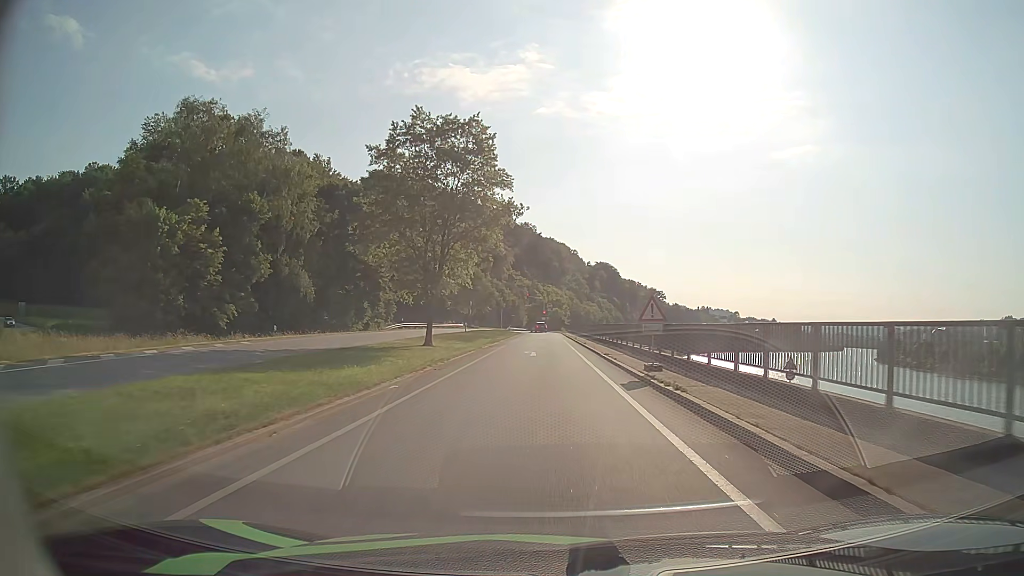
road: primary_link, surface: asphalt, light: Day
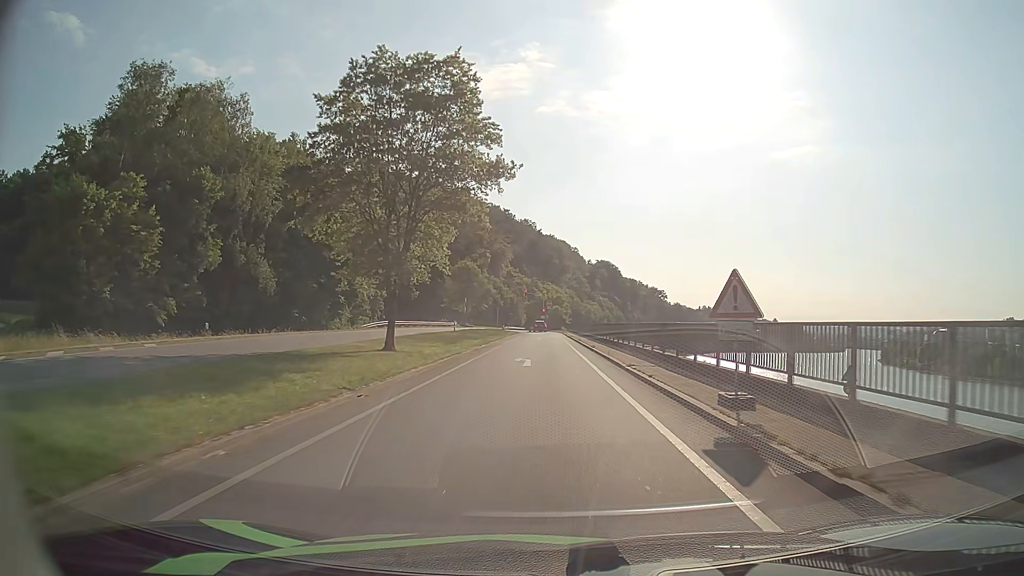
(0.0, +8.2) m; 0°
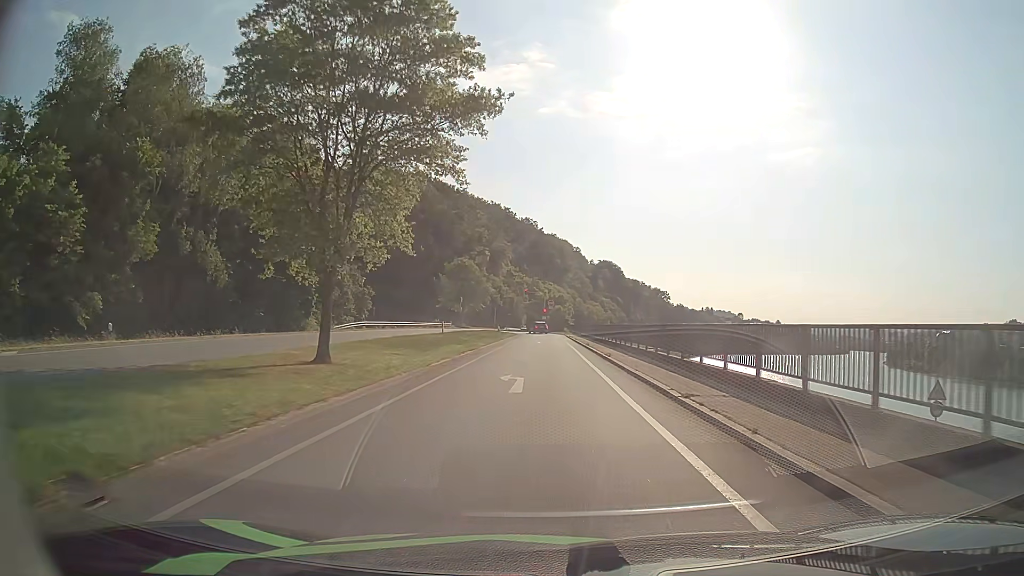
(0.0, +7.8) m; 0°
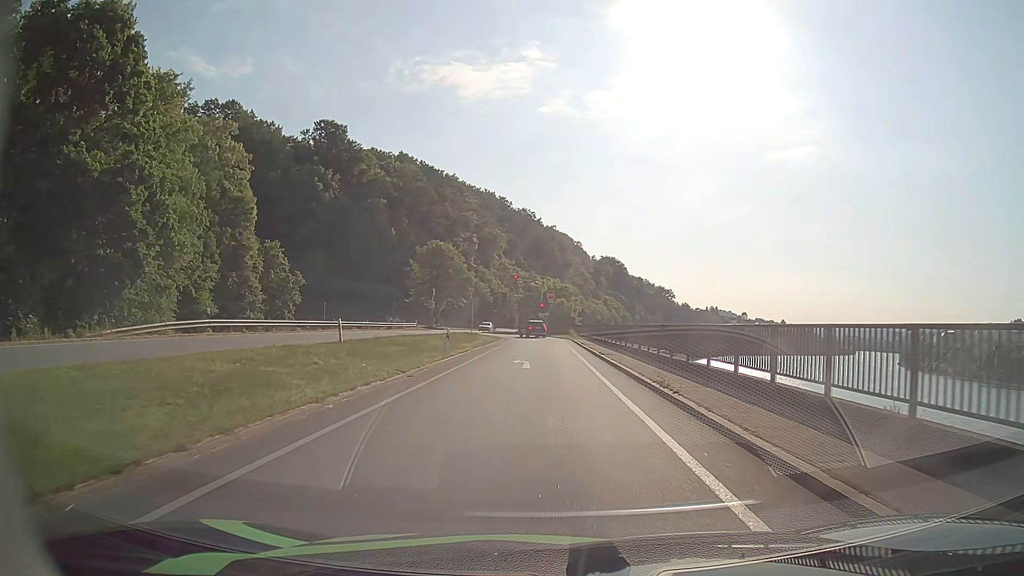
(0.0, +27.3) m; 0°
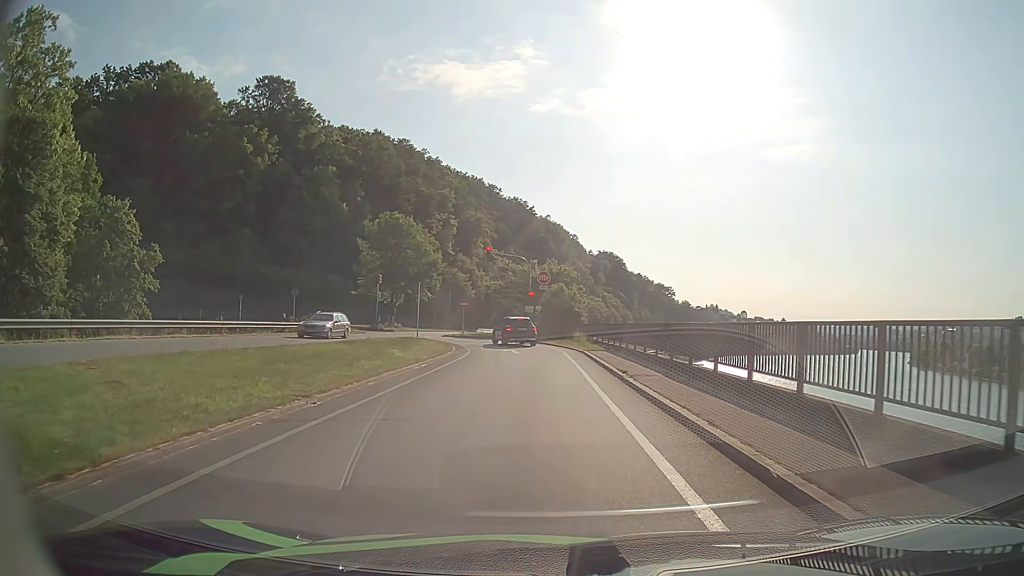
(+0.1, +25.9) m; 0°
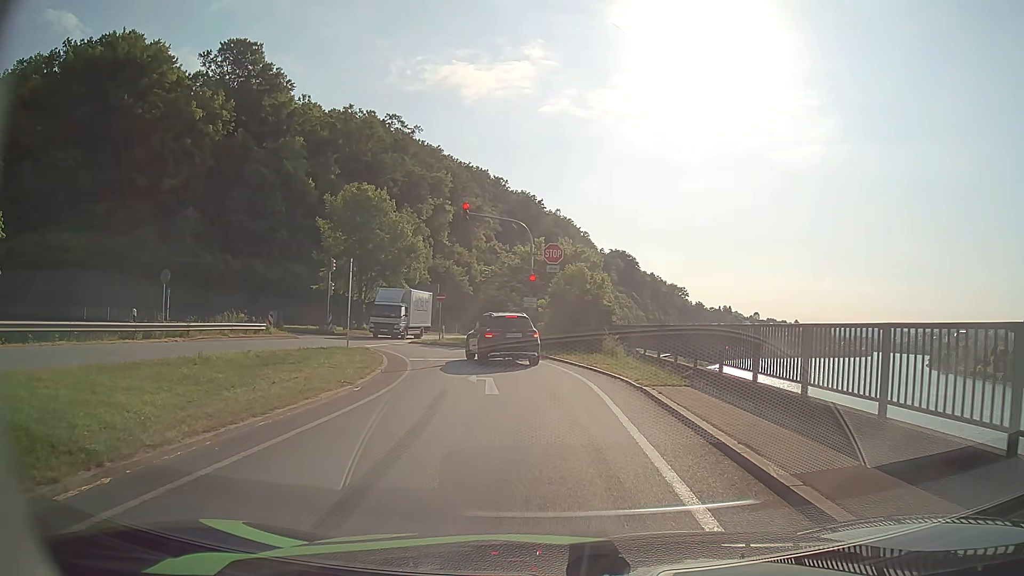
(-0.2, +16.5) m; -1°
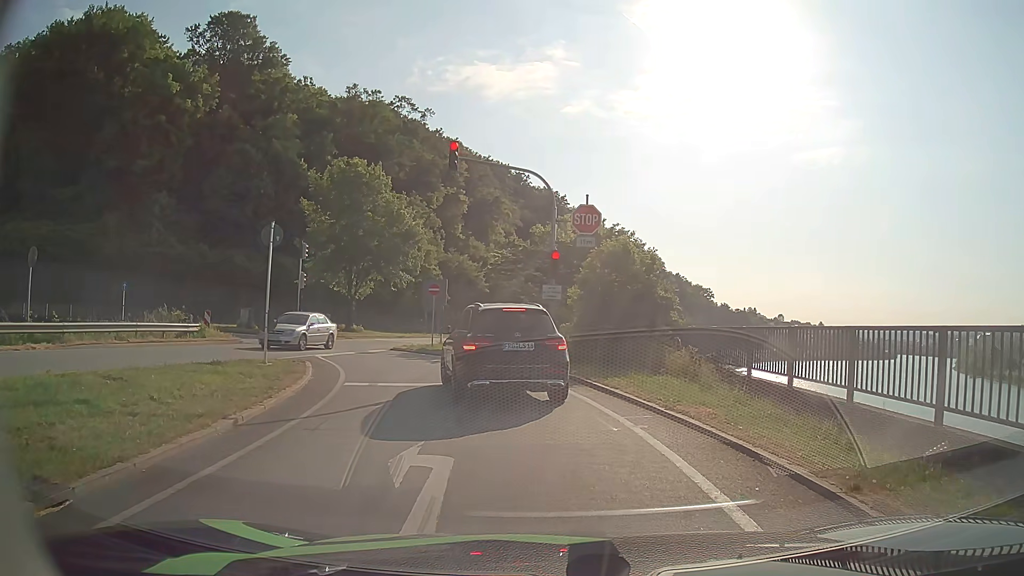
(-0.1, +9.9) m; -1°
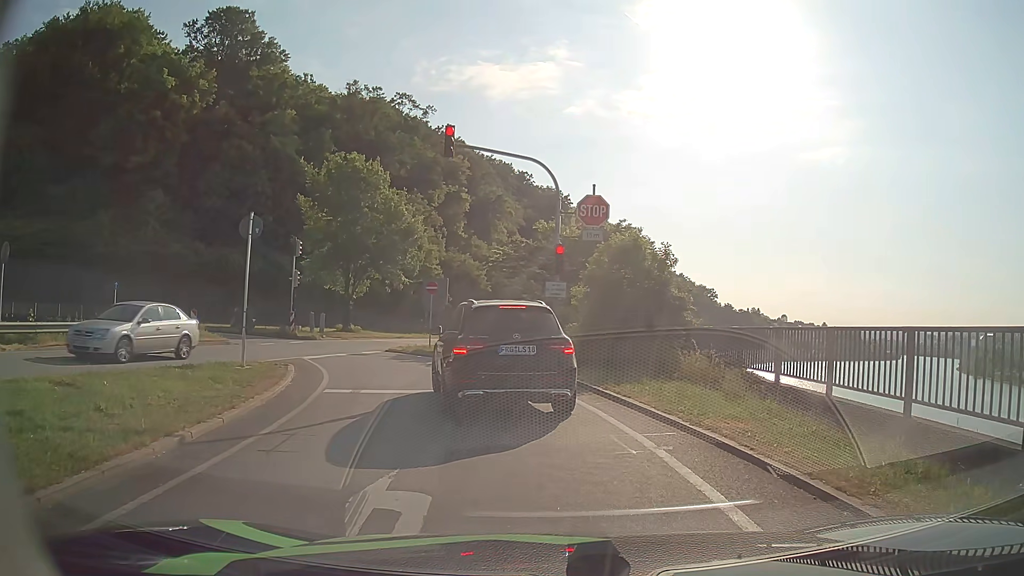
(0.0, +1.5) m; 0°
(-1, +10) (-3, +20) (-9, +28) (-17, +34) (-26, +36) (-36, +35) (-46, +32) (-55, +28) (-64, +24) (-73, +20) m
